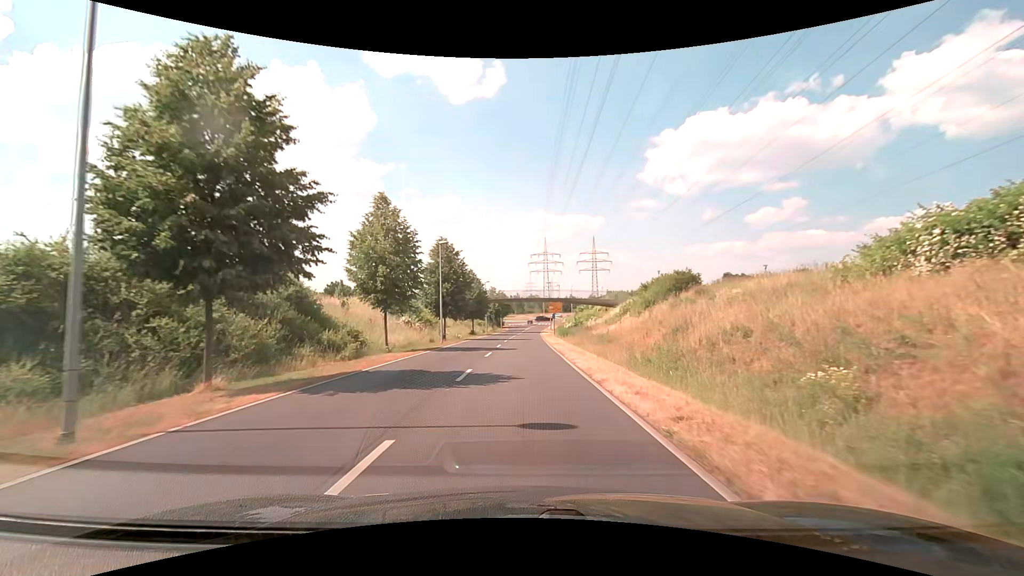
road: secondary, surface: asphalt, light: Day
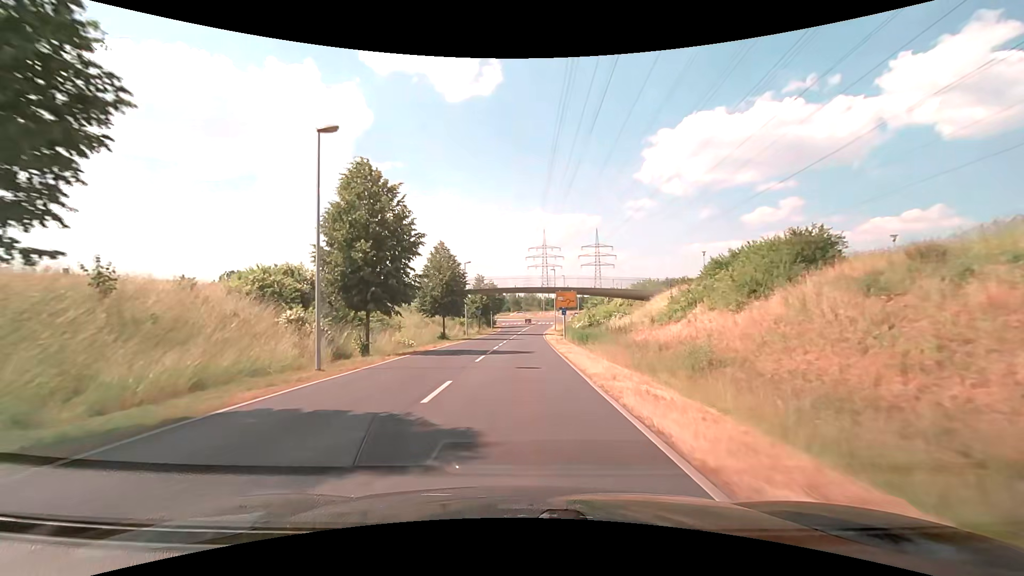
(+0.1, +21.9) m; 0°
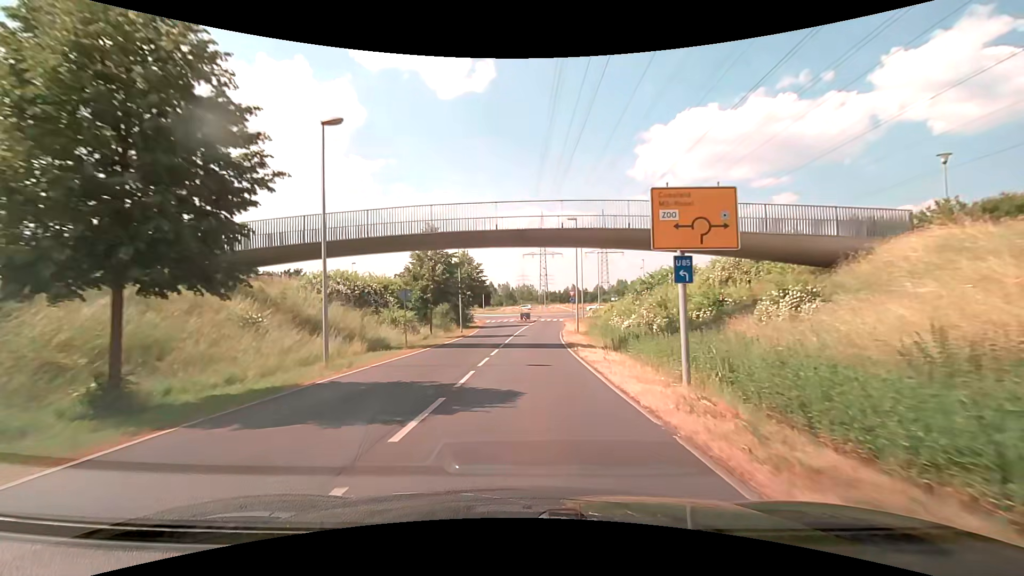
(+0.2, +34.9) m; +1°
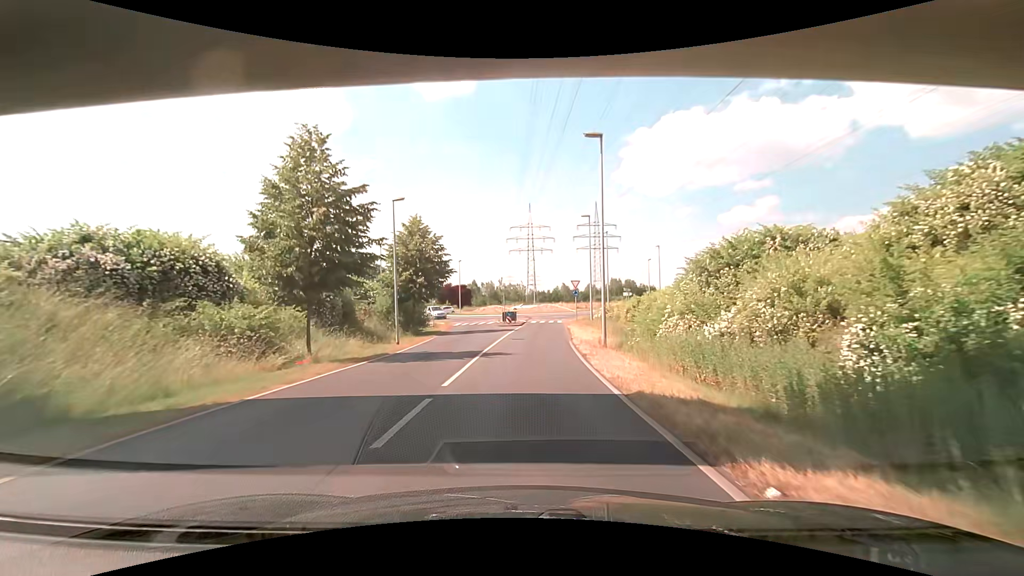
(+0.2, +18.4) m; +1°
(0, +10) (0, +20) (+1, +30) (+1, +40) (+2, +50) (+6, +59) (+12, +66) (+14, +76) (+9, +84) (0, +88) m
